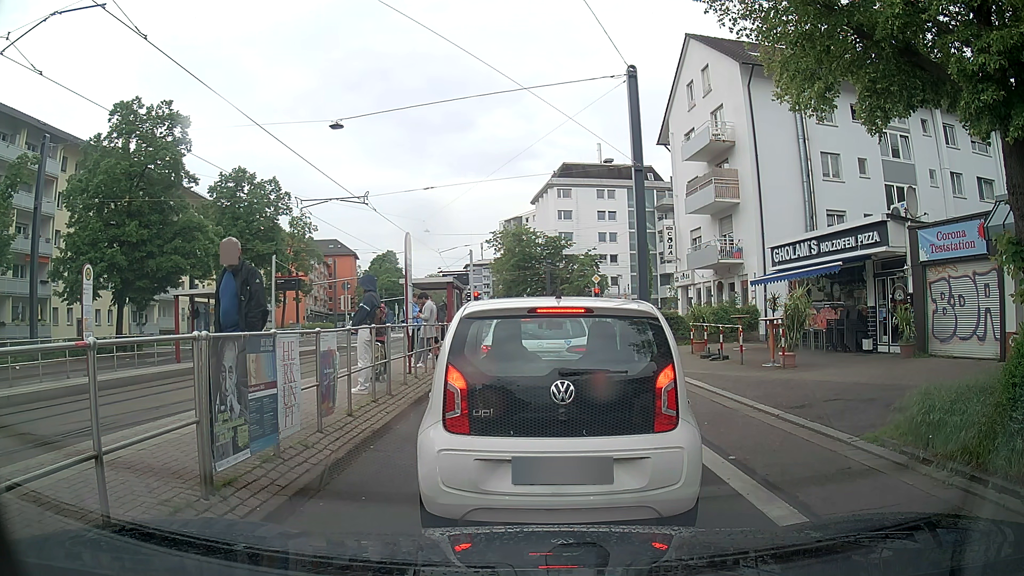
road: primary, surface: asphalt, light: Day
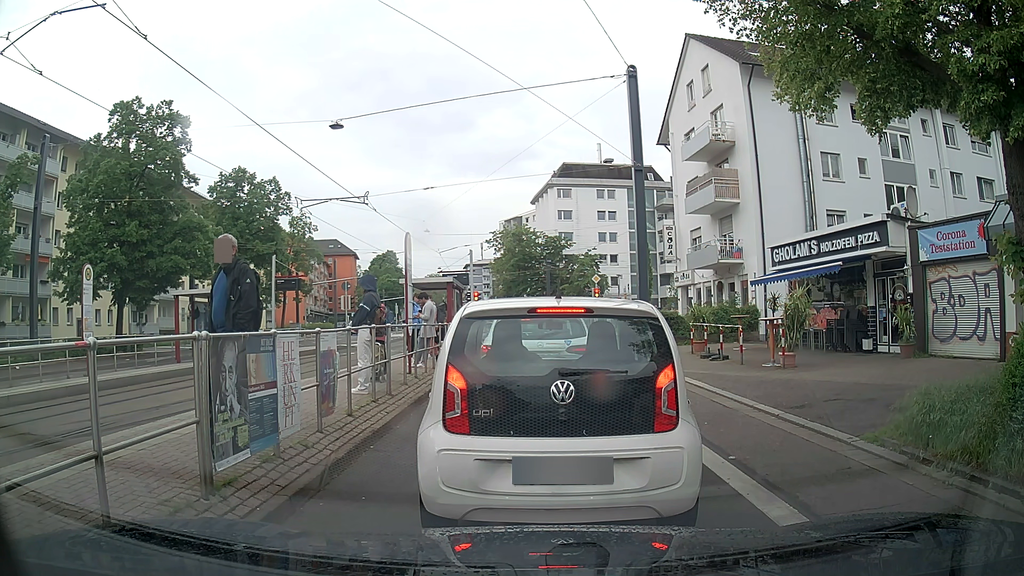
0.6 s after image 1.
(0.0, 0.0) m; 0°
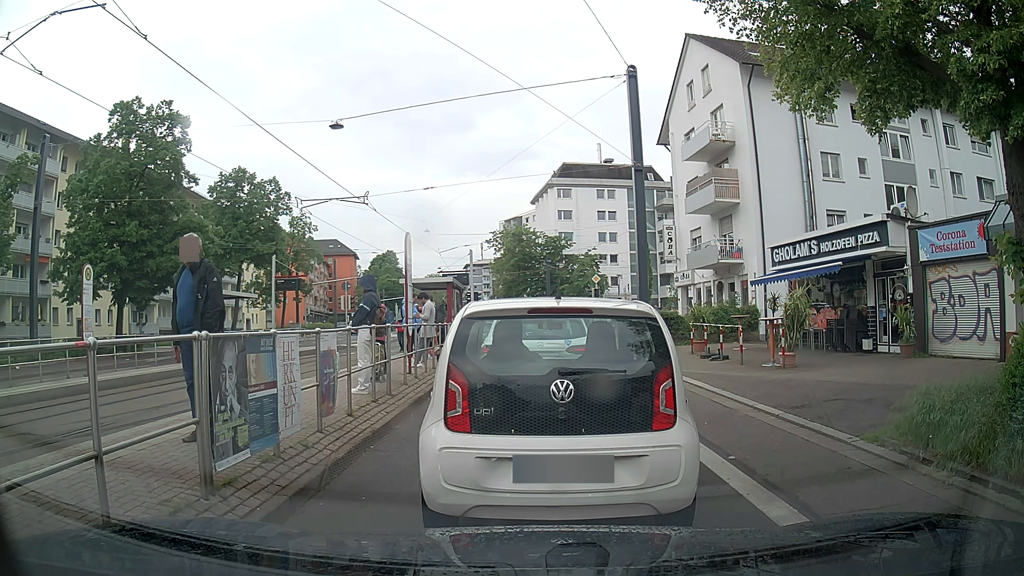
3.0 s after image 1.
(0.0, 0.0) m; 0°
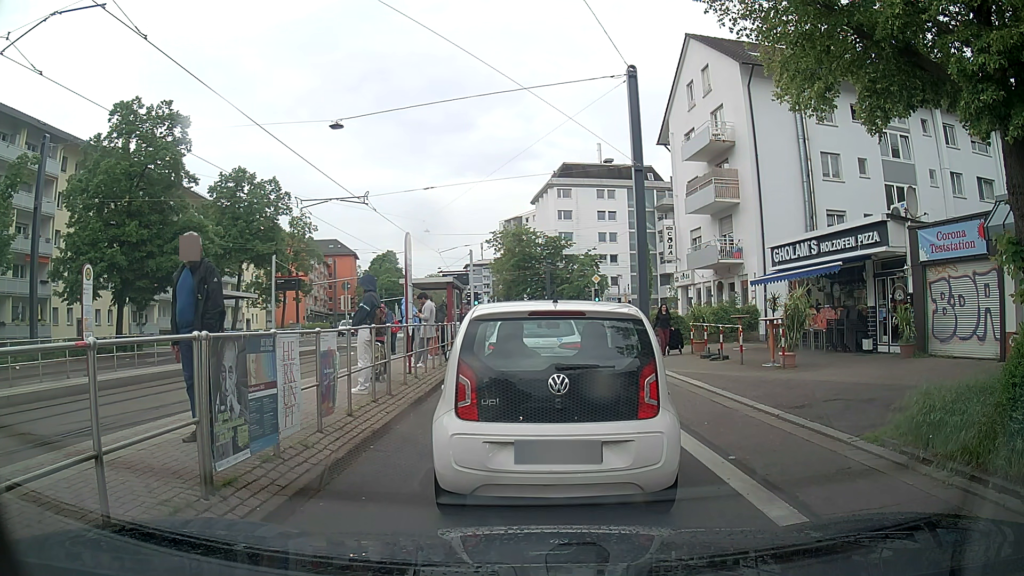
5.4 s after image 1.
(0.0, 0.0) m; 0°
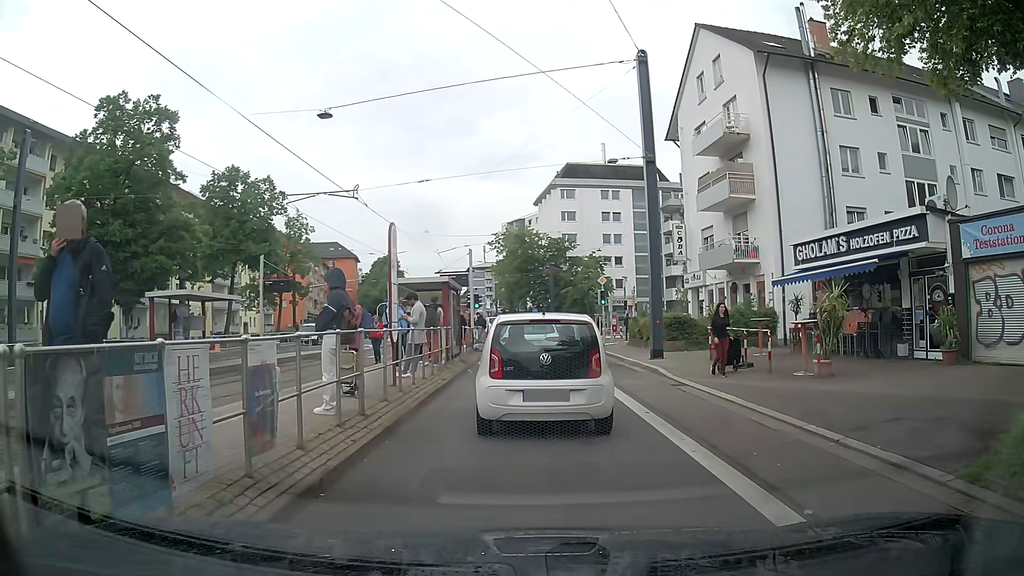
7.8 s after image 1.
(0.0, +1.9) m; -1°
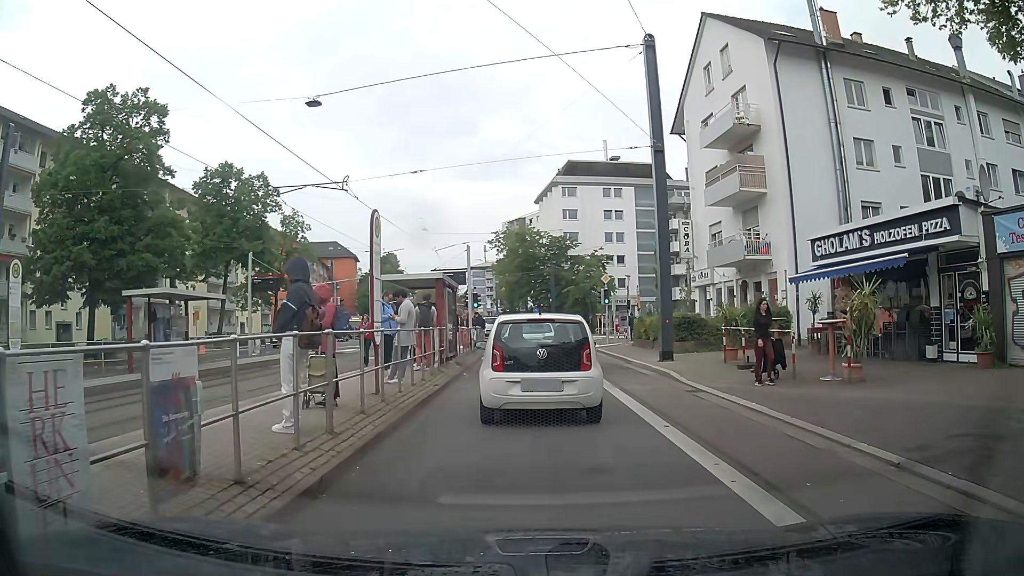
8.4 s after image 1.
(0.0, +1.4) m; -1°
